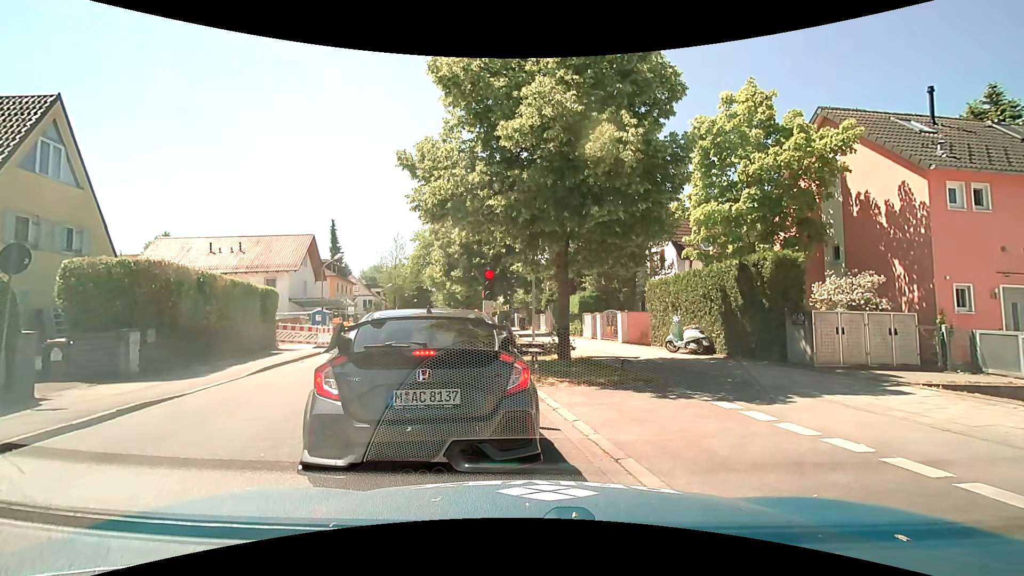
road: tertiary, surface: asphalt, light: Day
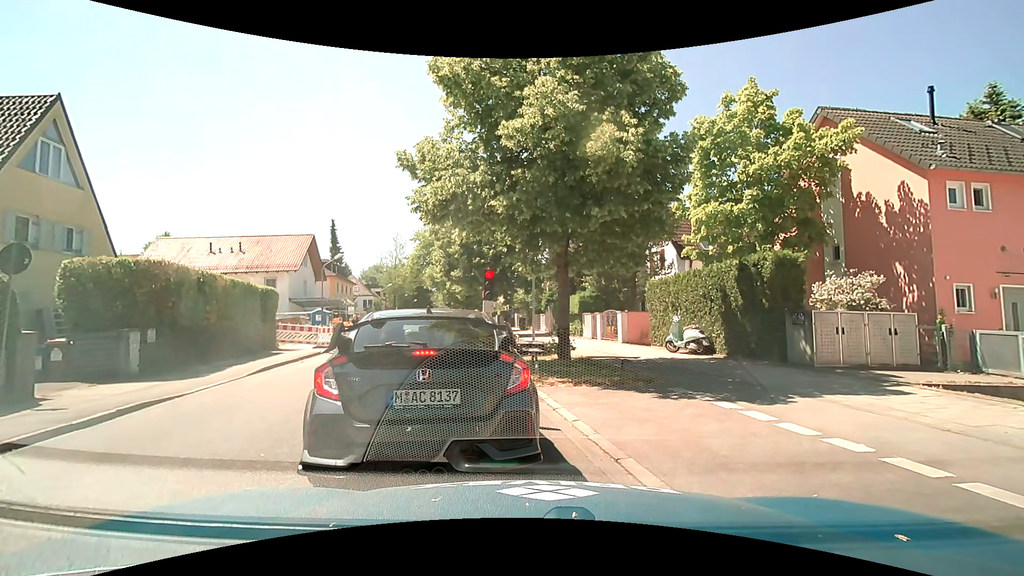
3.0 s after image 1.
(0.0, 0.0) m; 0°
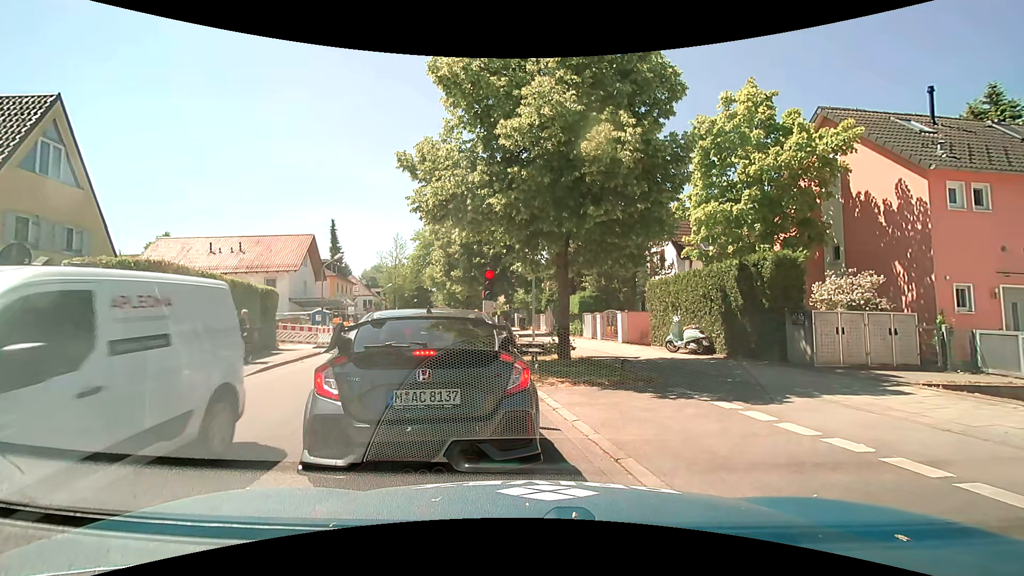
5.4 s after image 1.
(0.0, 0.0) m; 0°
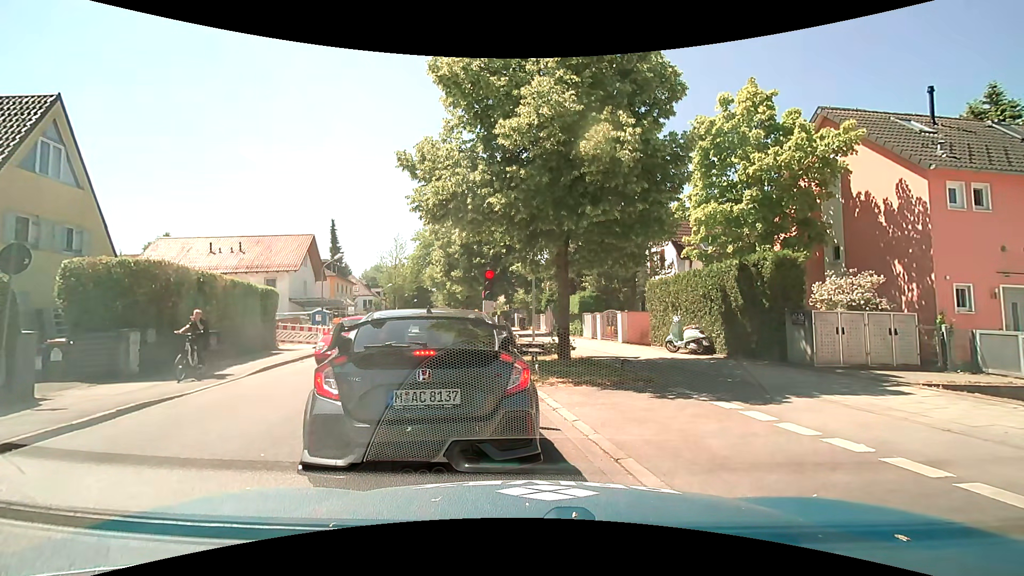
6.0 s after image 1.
(0.0, 0.0) m; 0°
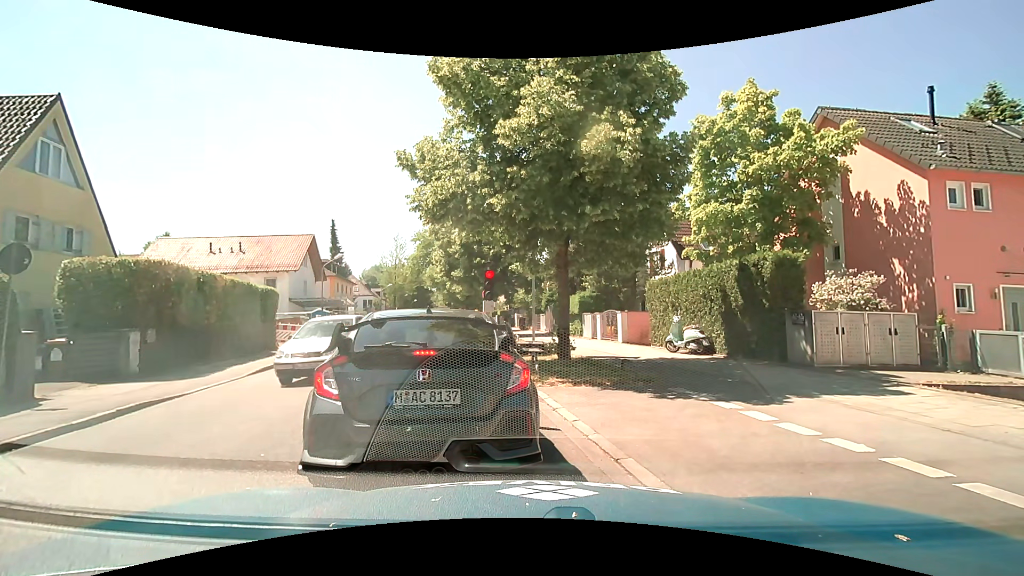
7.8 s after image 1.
(0.0, 0.0) m; 0°
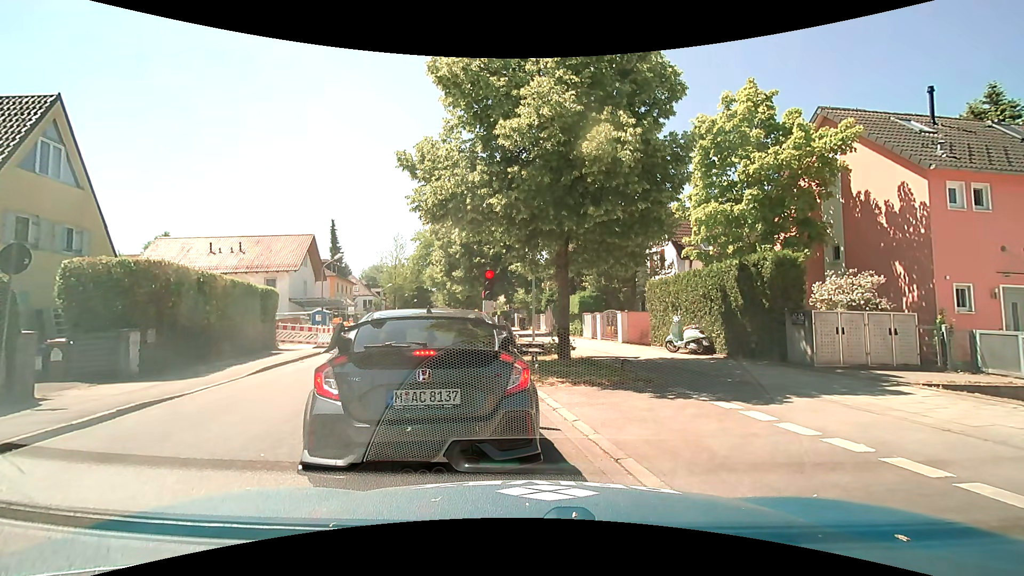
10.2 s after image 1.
(0.0, 0.0) m; 0°
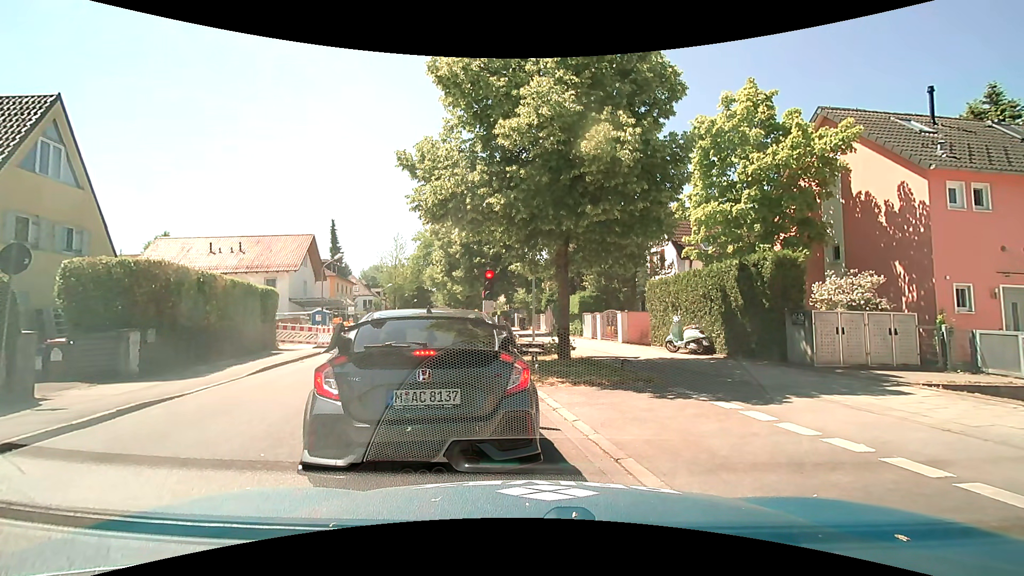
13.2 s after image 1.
(0.0, 0.0) m; 0°
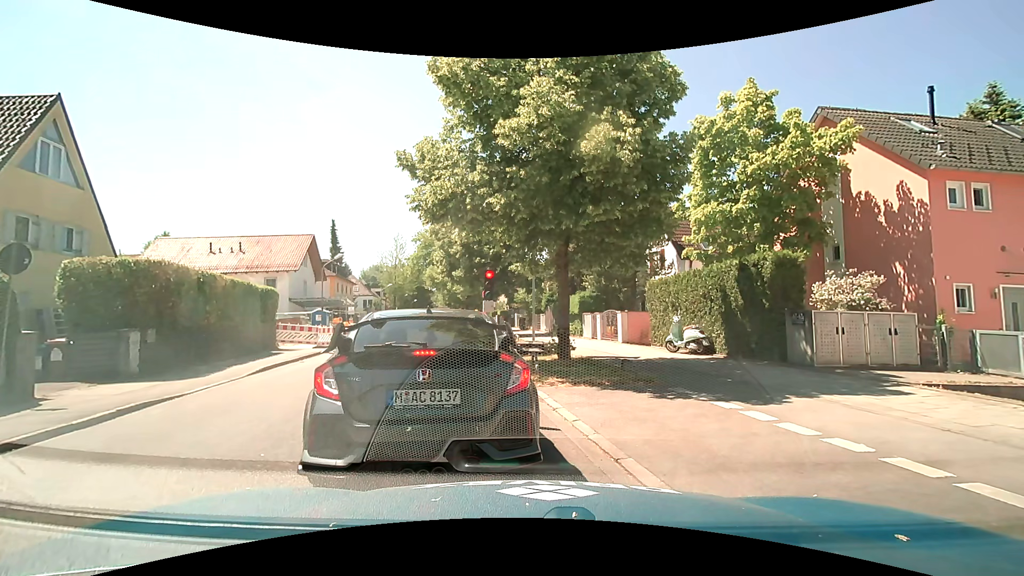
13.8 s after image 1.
(0.0, 0.0) m; 0°
